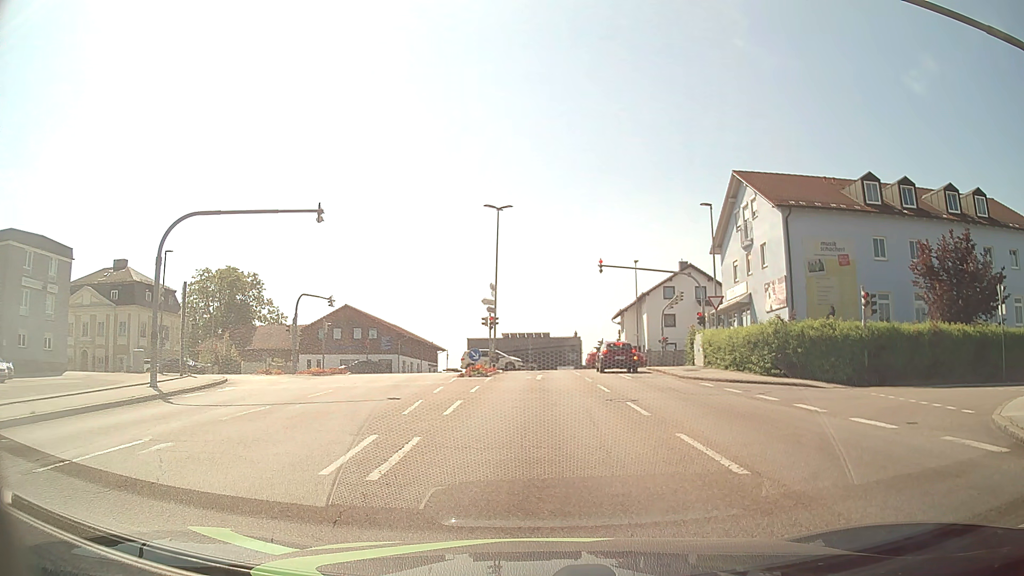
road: tertiary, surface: asphalt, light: Day
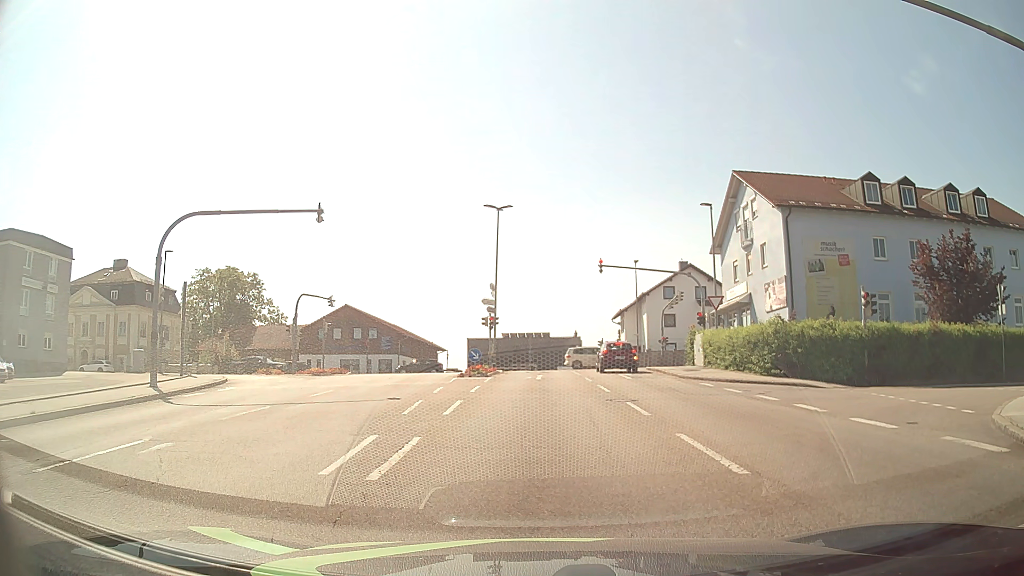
(0.0, 0.0) m; 0°
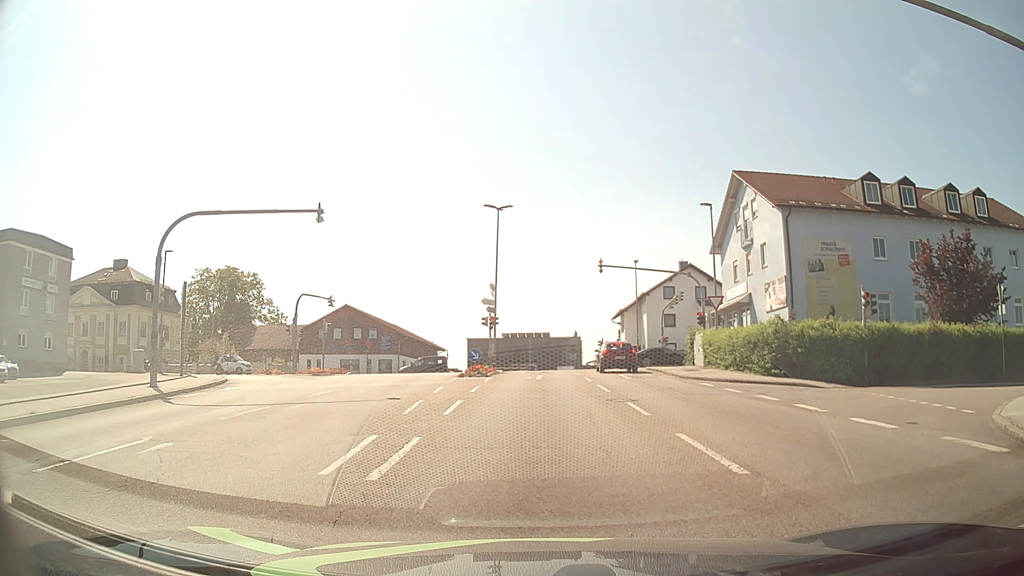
(0.0, 0.0) m; 0°
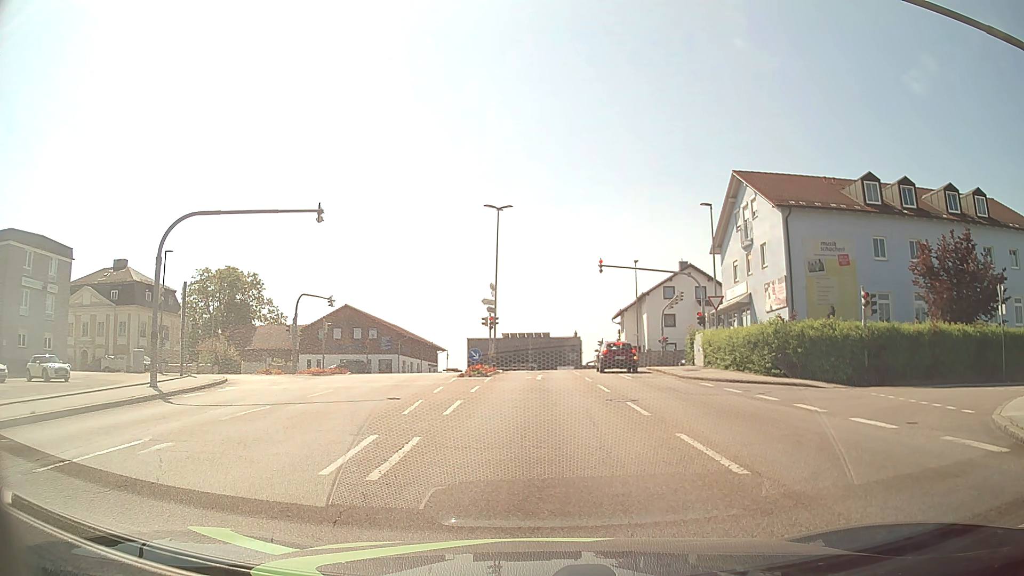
(0.0, 0.0) m; 0°
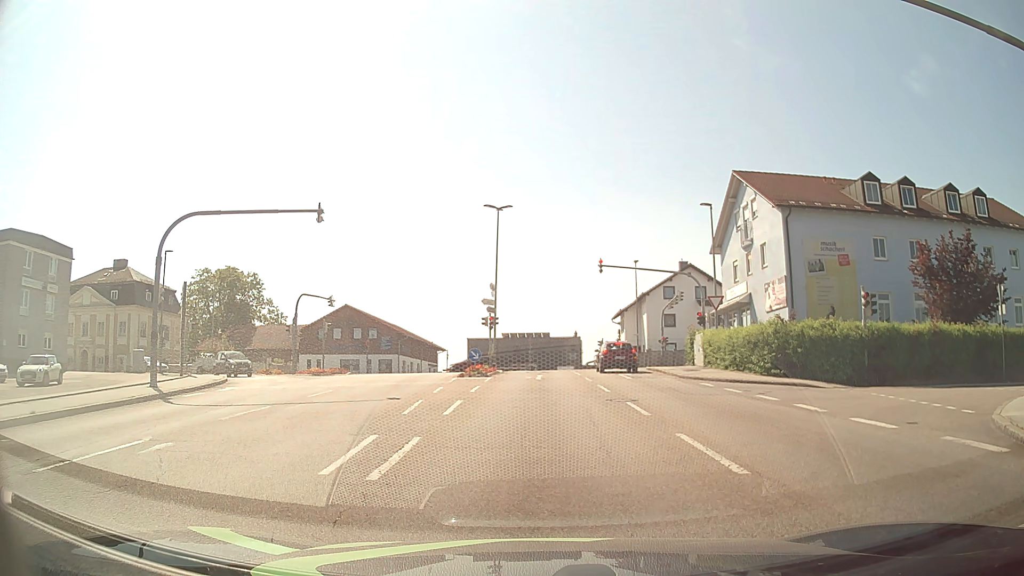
(0.0, 0.0) m; 0°
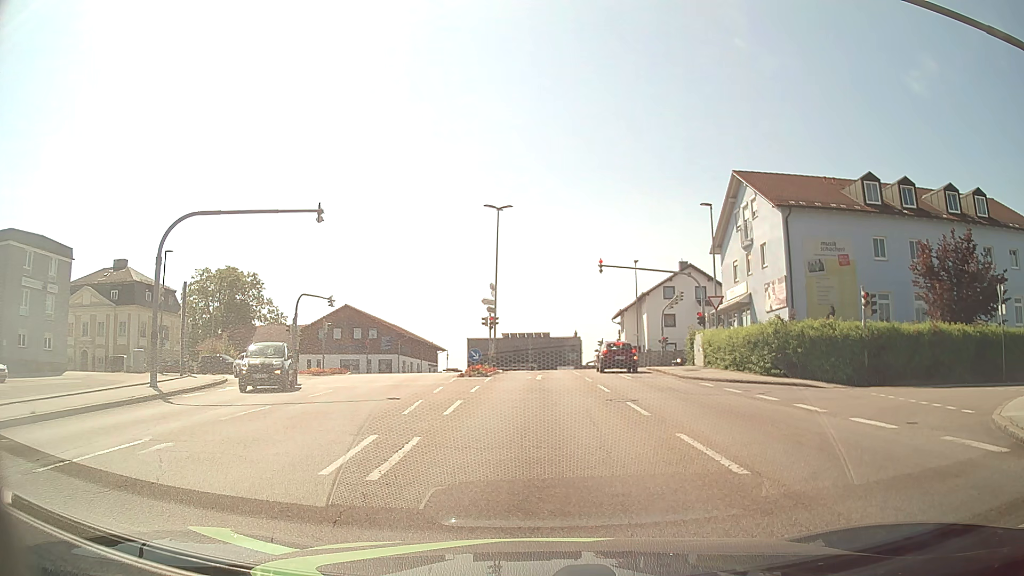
(0.0, 0.0) m; 0°
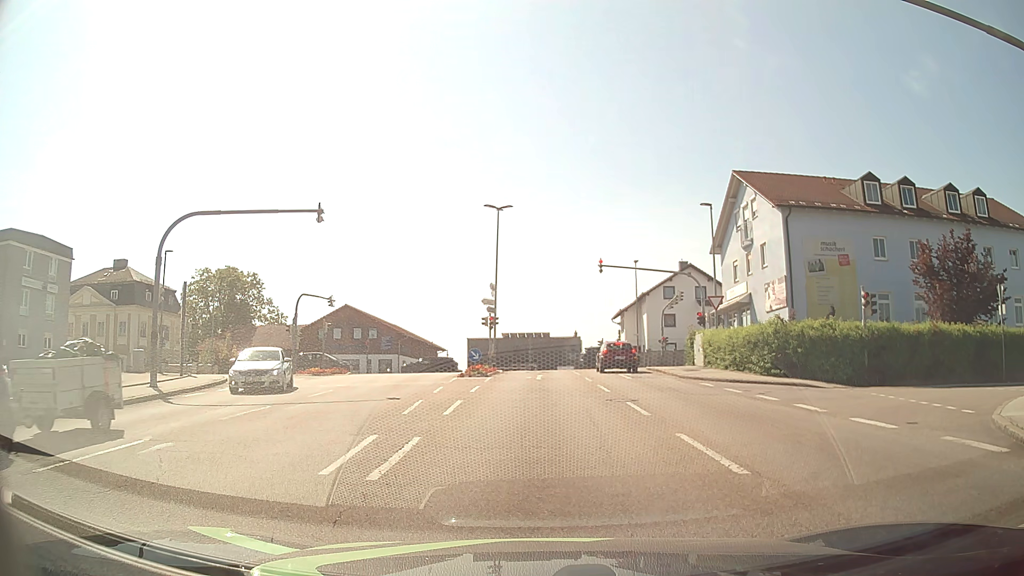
(0.0, 0.0) m; 0°
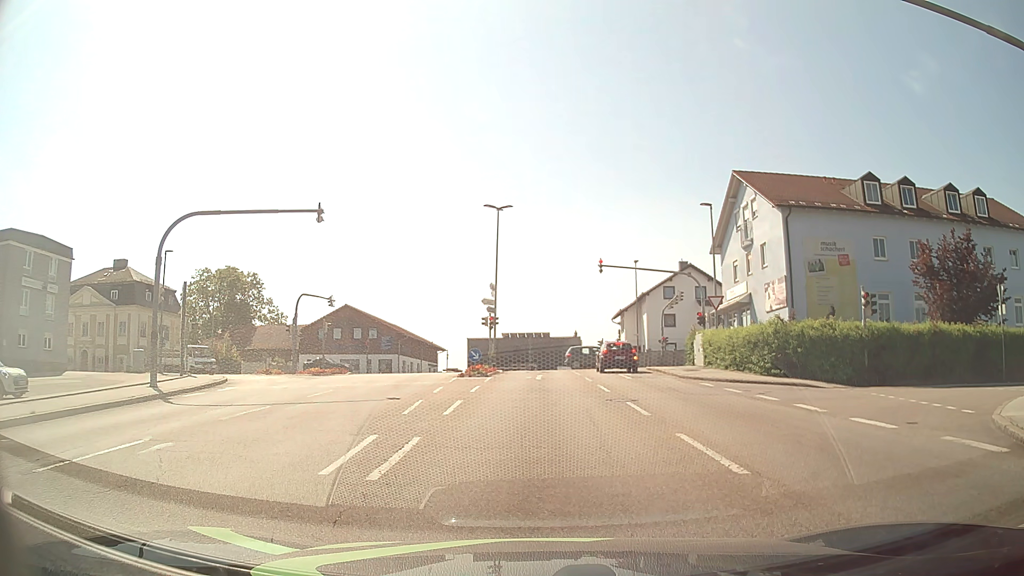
(0.0, 0.0) m; 0°
